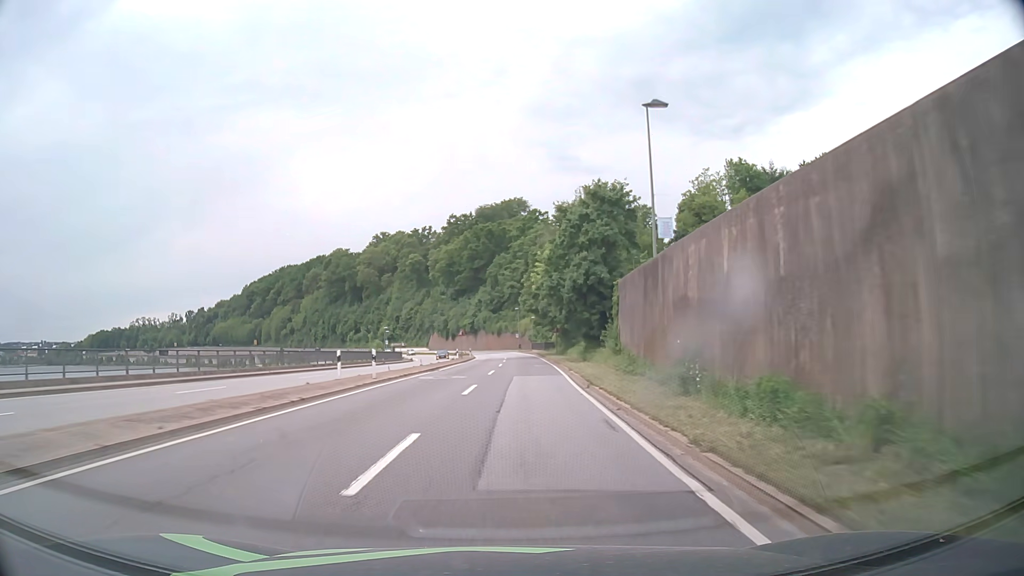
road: primary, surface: asphalt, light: Day
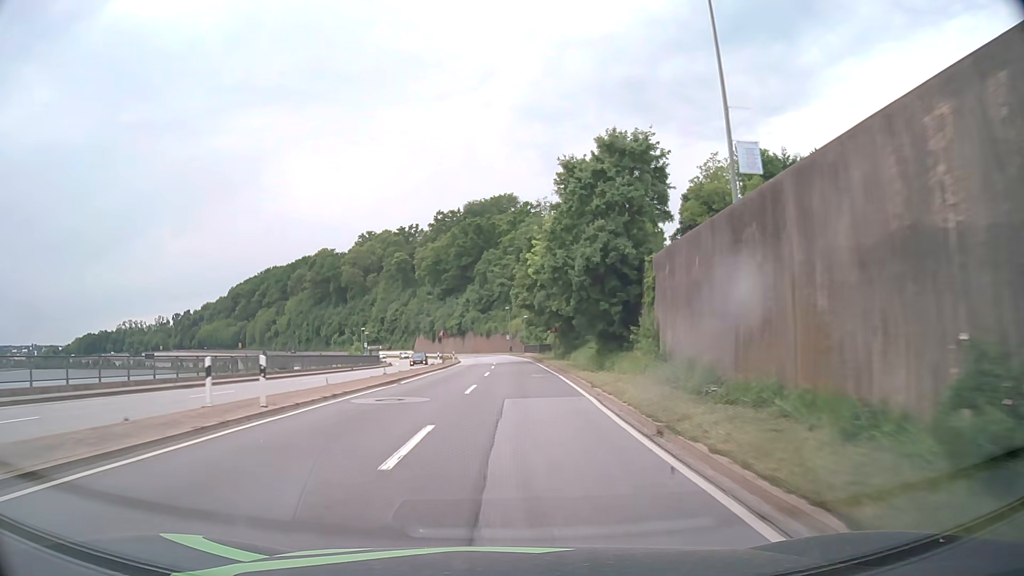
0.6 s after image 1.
(+0.1, +10.8) m; +1°
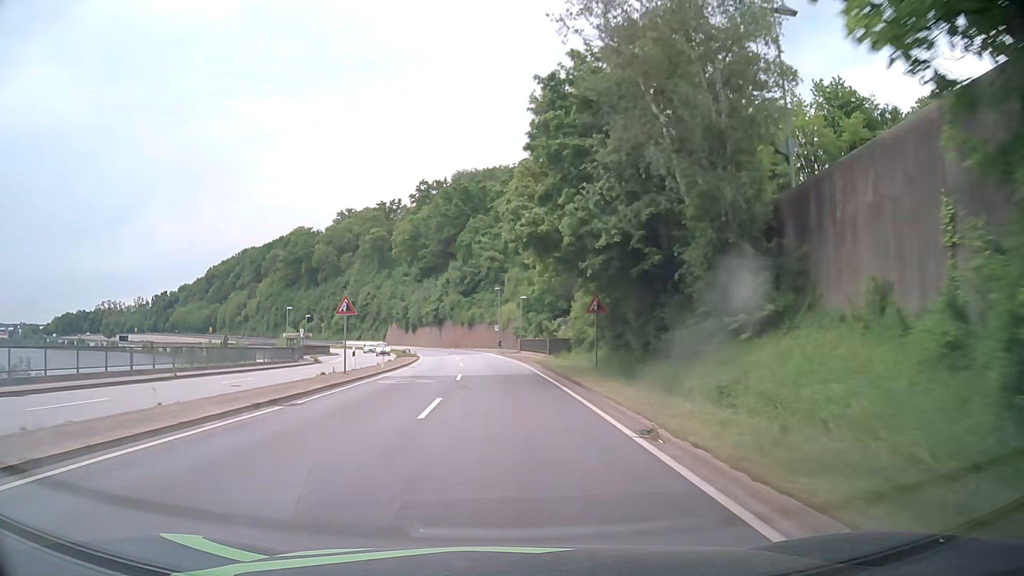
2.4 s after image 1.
(+0.3, +32.3) m; 0°
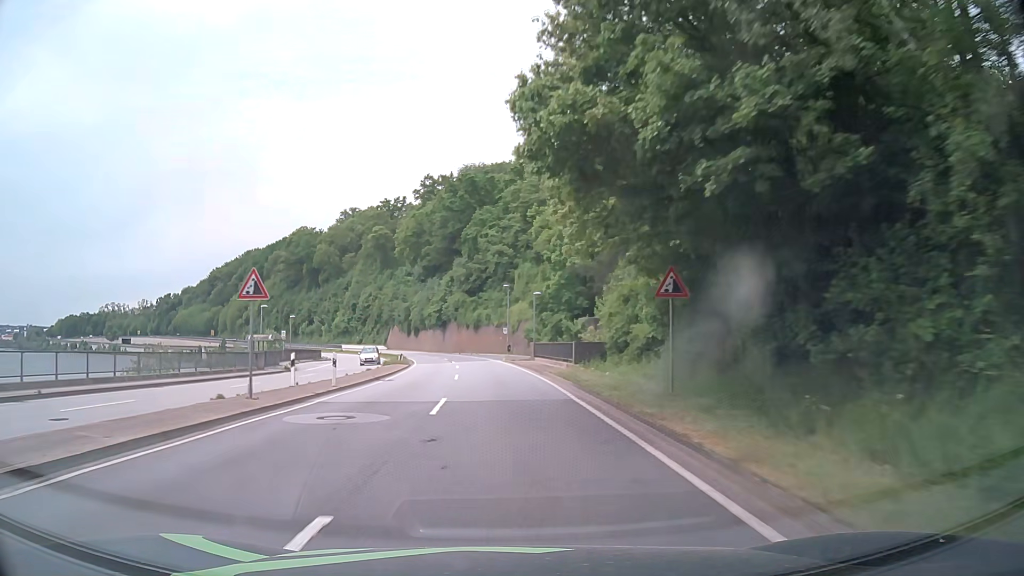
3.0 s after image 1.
(+0.1, +10.8) m; 0°
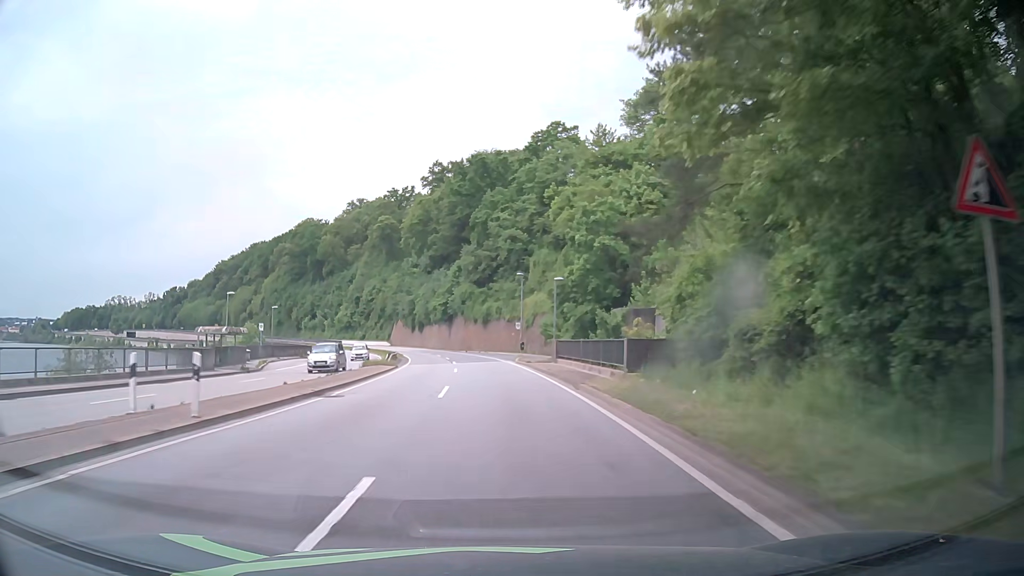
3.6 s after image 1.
(-0.1, +10.8) m; -1°
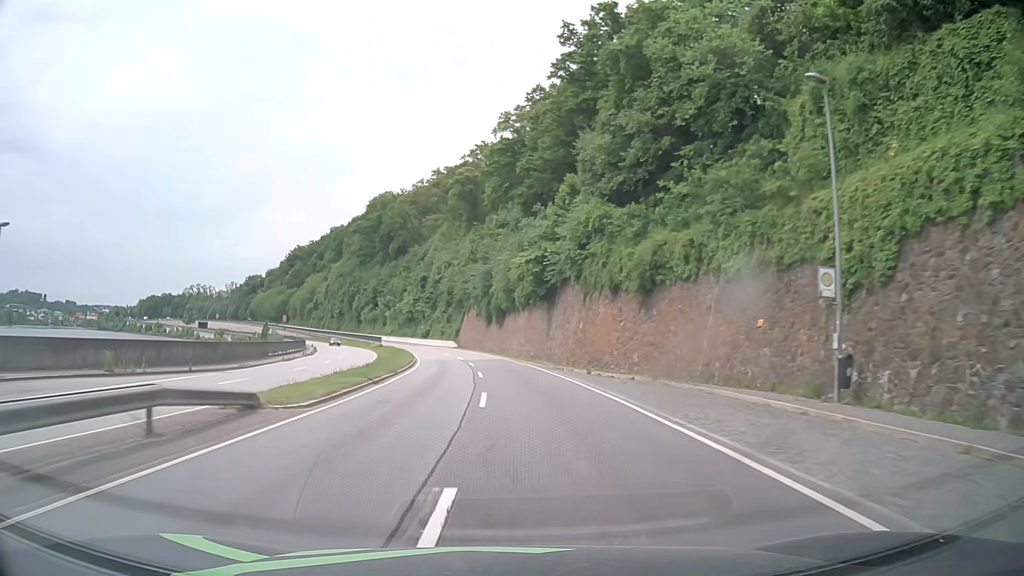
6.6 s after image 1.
(-3.8, +53.7) m; -9°
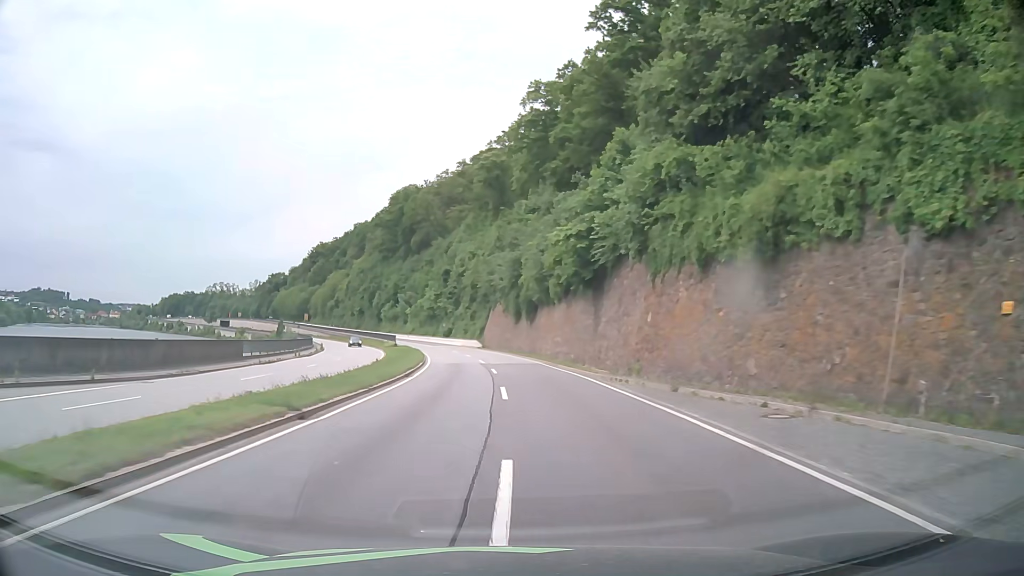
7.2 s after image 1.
(-0.2, +10.8) m; -2°
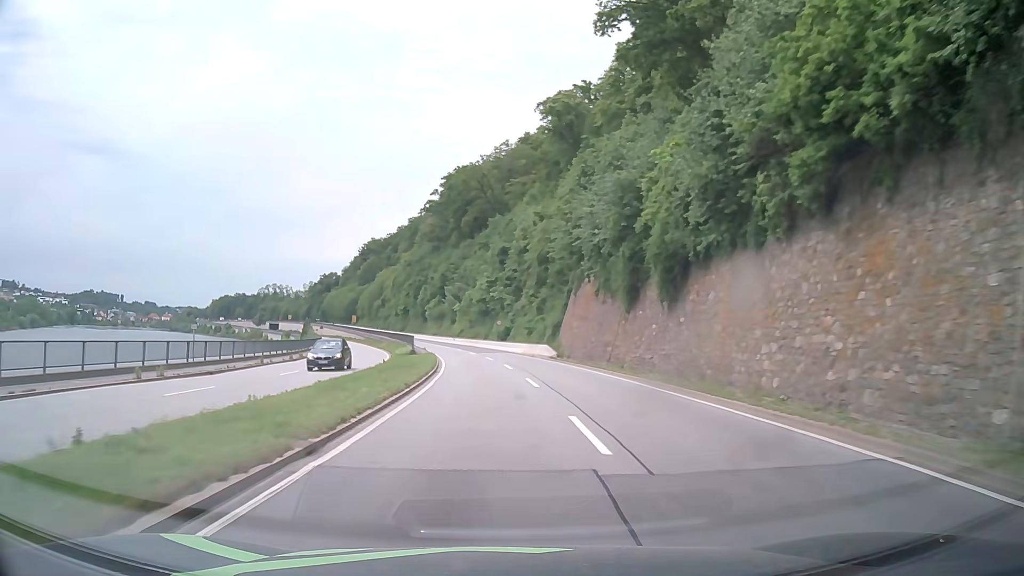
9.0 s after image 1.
(-1.7, +32.3) m; -6°
(0, +10) (-1, +20) (-1, +30) (-2, +40) (-3, +50) (-5, +60) (-6, +70) (-8, +79) (-10, +89) (-13, +99) m
